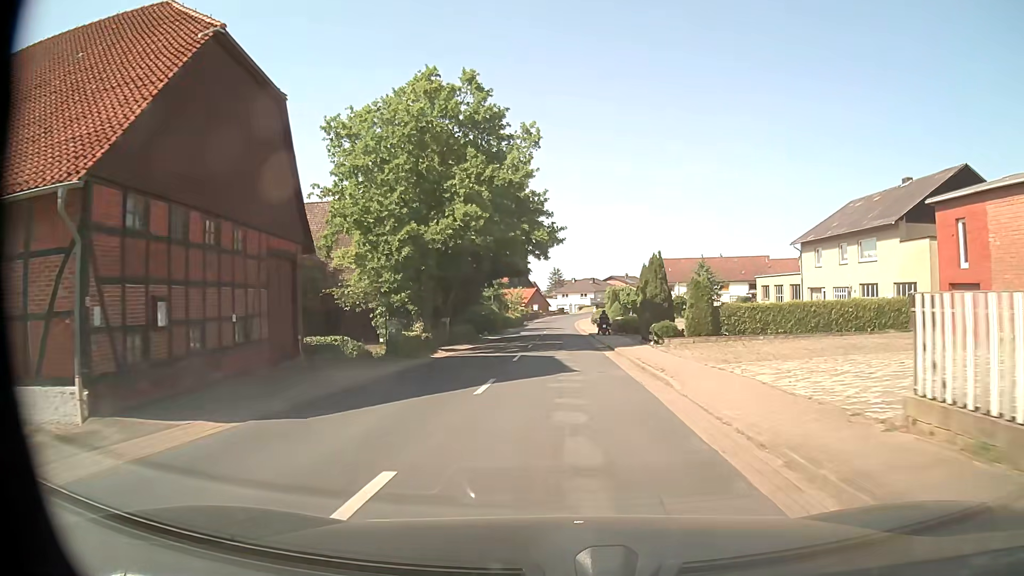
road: tertiary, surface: asphalt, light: Day
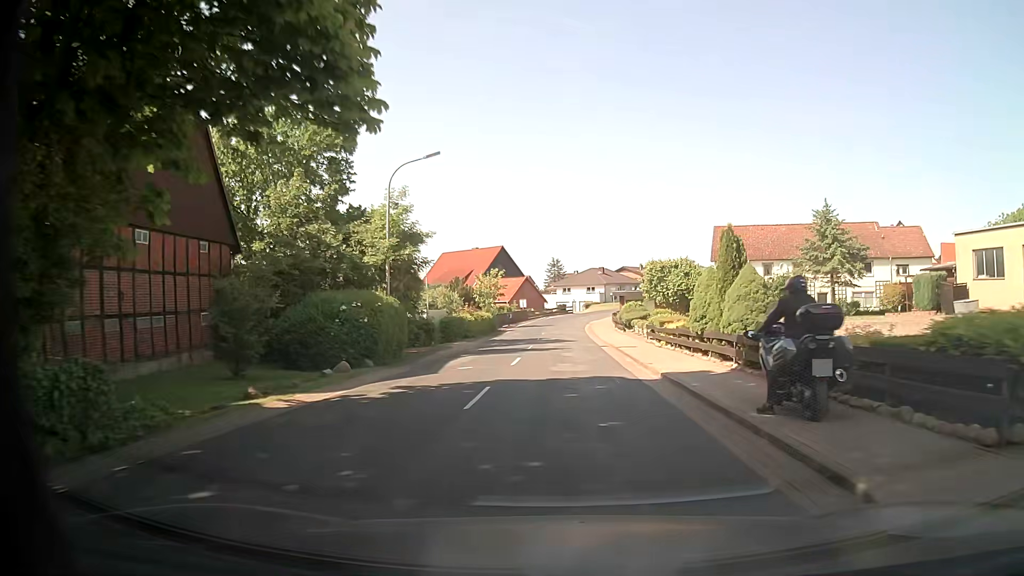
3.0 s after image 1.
(0.0, +38.2) m; 0°
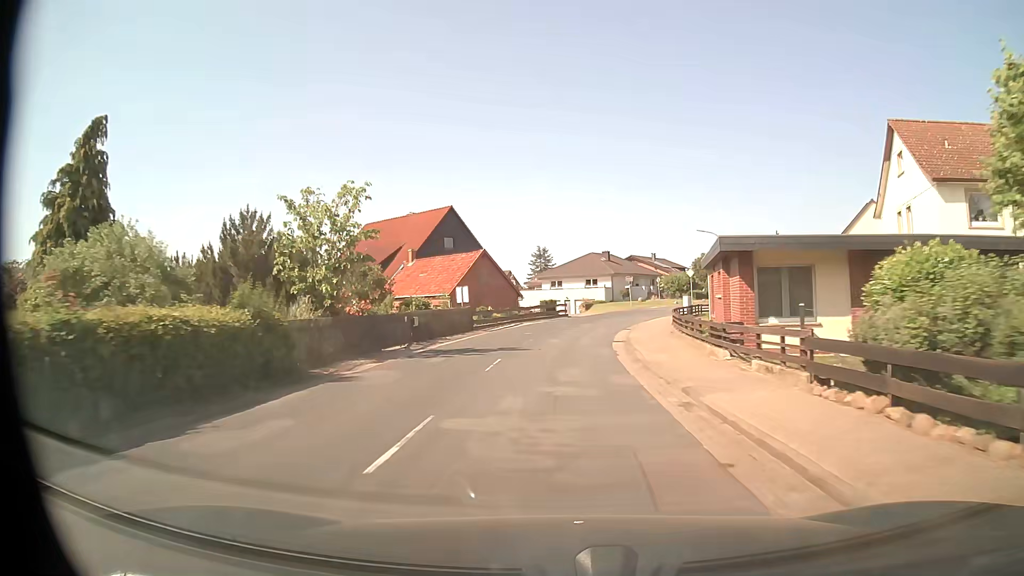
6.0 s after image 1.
(+0.1, +40.4) m; +1°
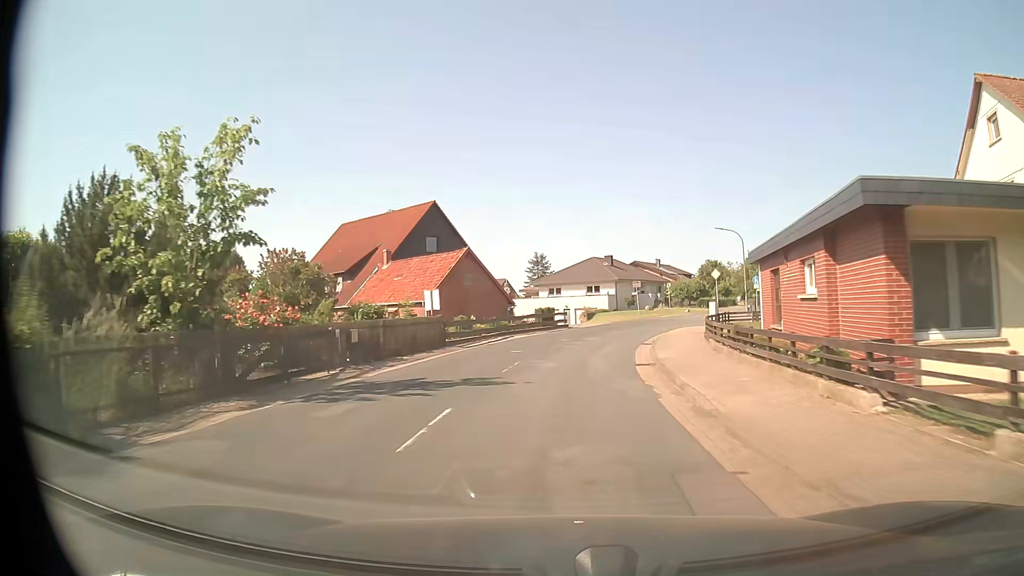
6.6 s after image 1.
(0.0, +7.9) m; 0°
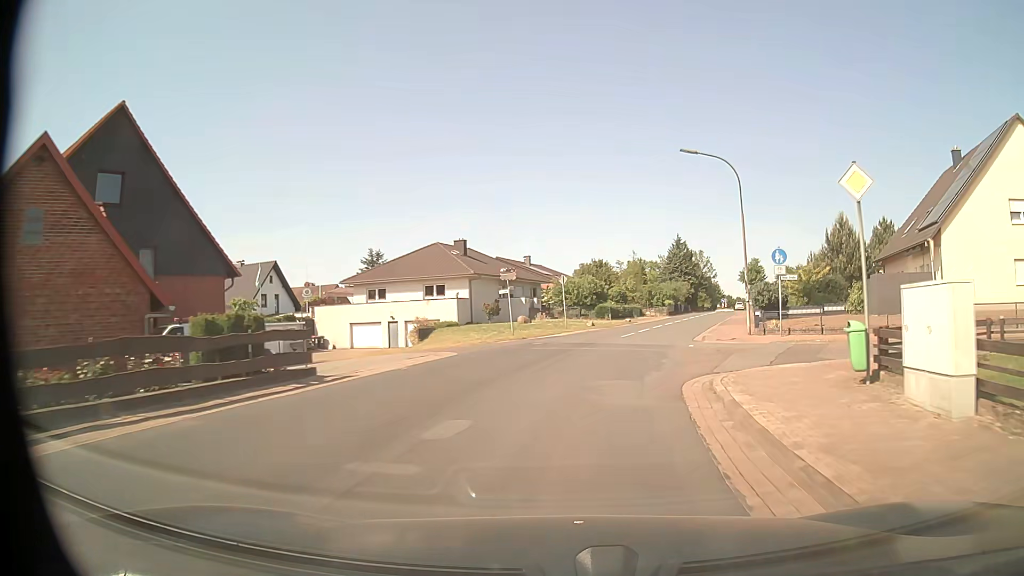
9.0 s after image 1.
(+2.4, +29.3) m; +12°
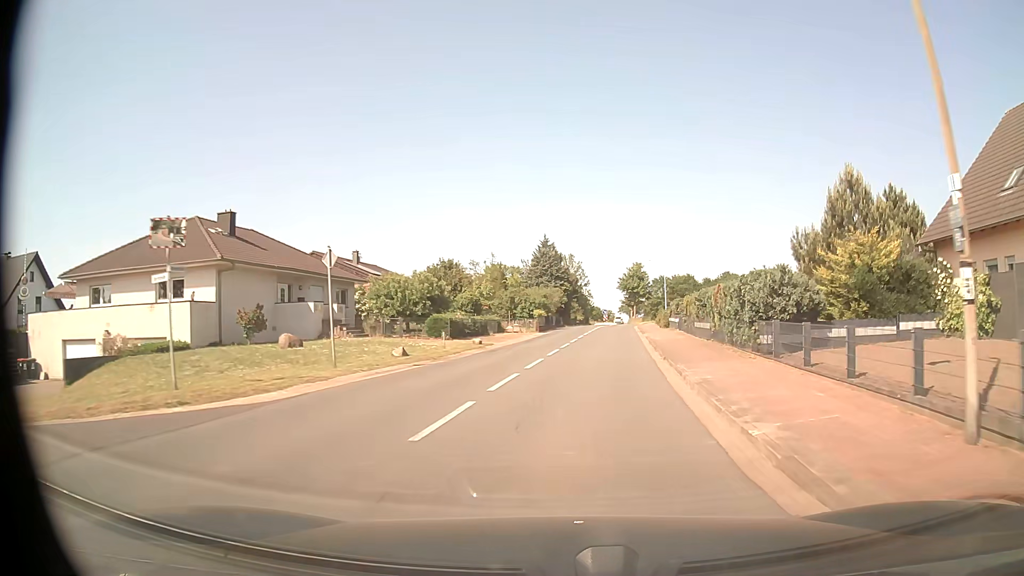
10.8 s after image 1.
(+2.4, +20.9) m; +12°
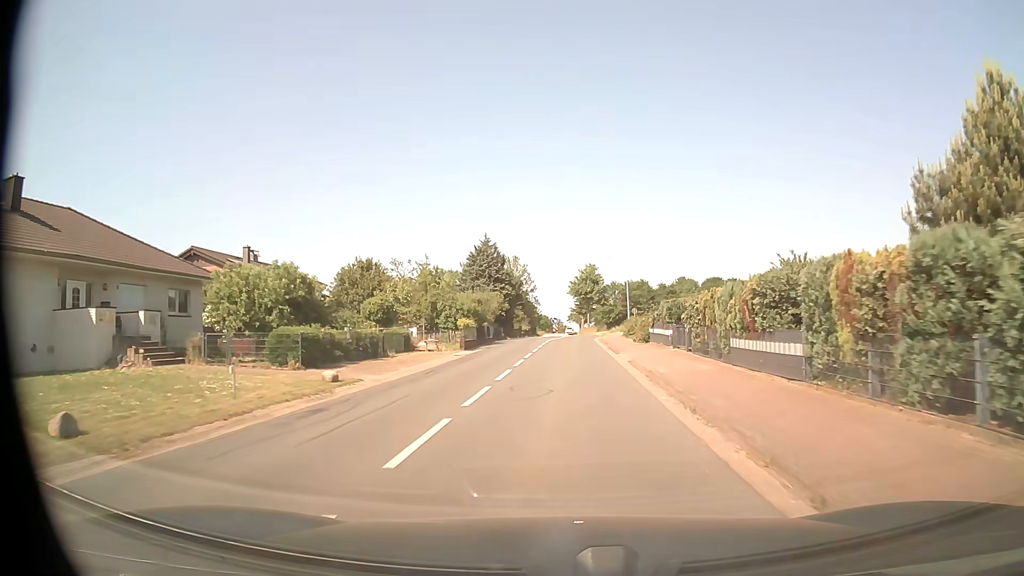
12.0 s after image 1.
(+0.7, +14.4) m; +4°
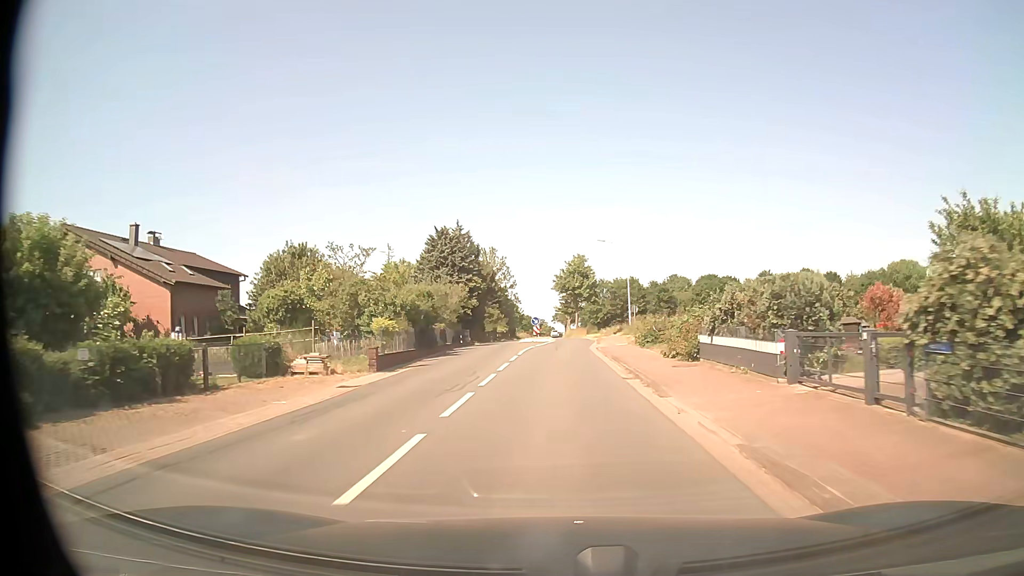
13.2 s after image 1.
(+0.2, +14.9) m; +1°
(0, +10) (0, +20) (0, +30) (+1, +40) (+1, +50) (+1, +60) (+1, +70) (0, +80) (0, +90) (0, +100) m
